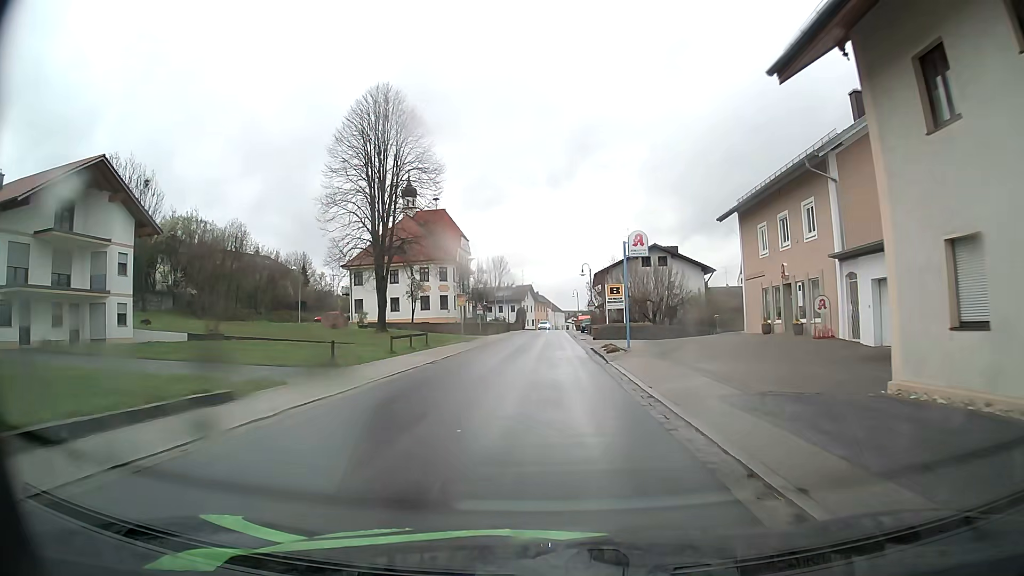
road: secondary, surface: asphalt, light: Day
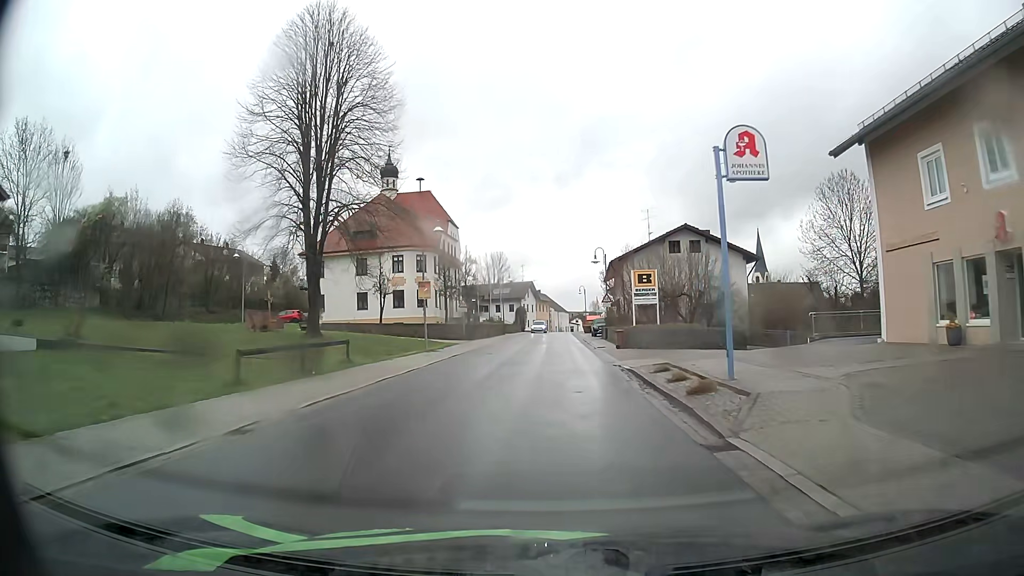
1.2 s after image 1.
(0.0, +15.2) m; 0°
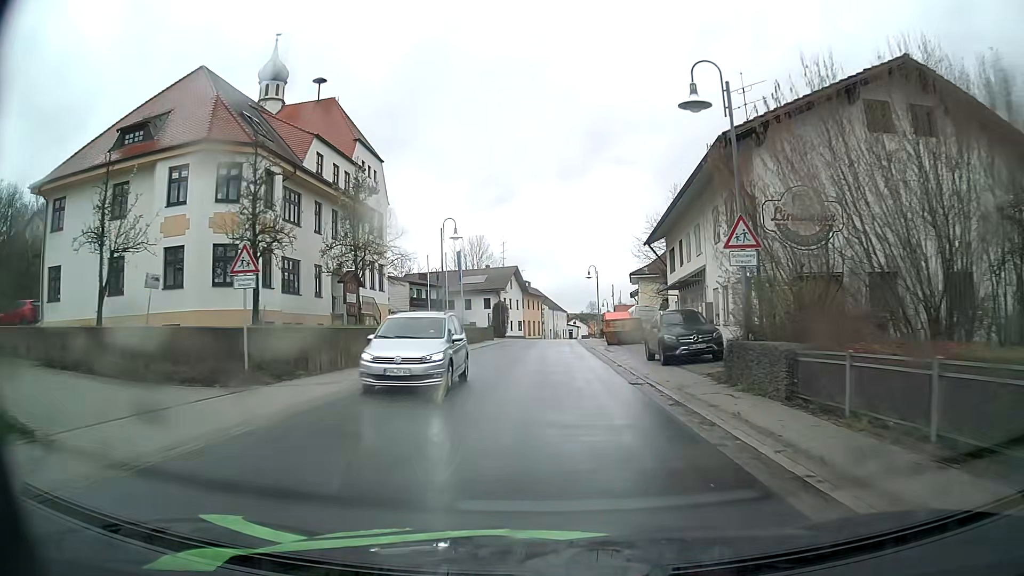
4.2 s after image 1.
(+0.1, +38.7) m; 0°
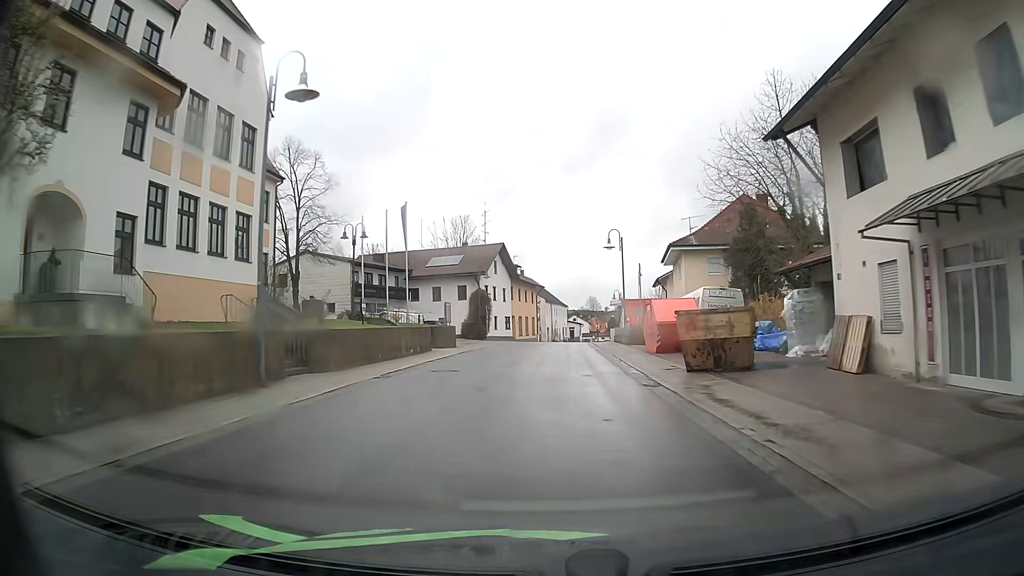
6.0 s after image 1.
(0.0, +23.6) m; 0°
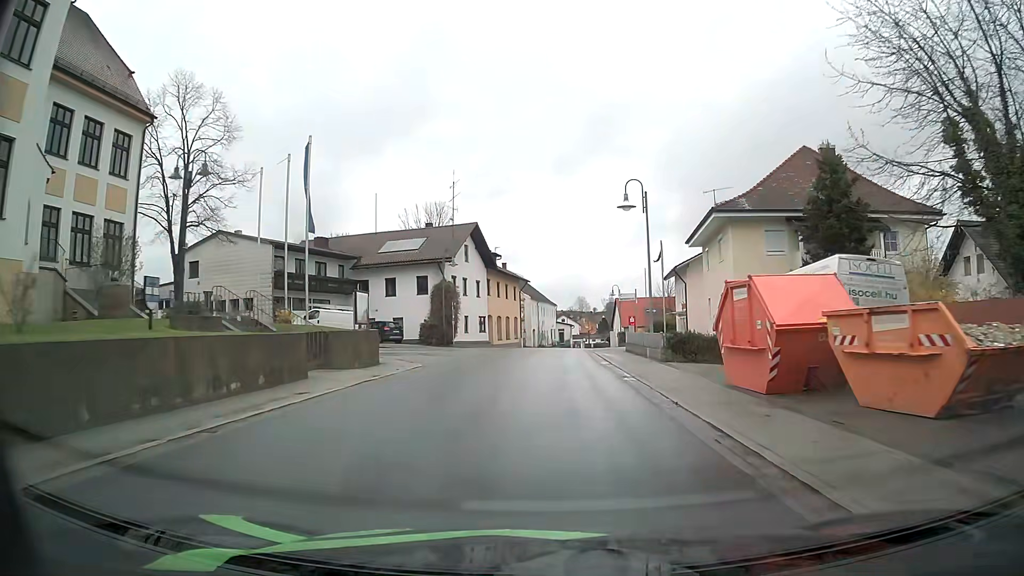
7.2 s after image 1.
(+0.1, +14.8) m; +1°
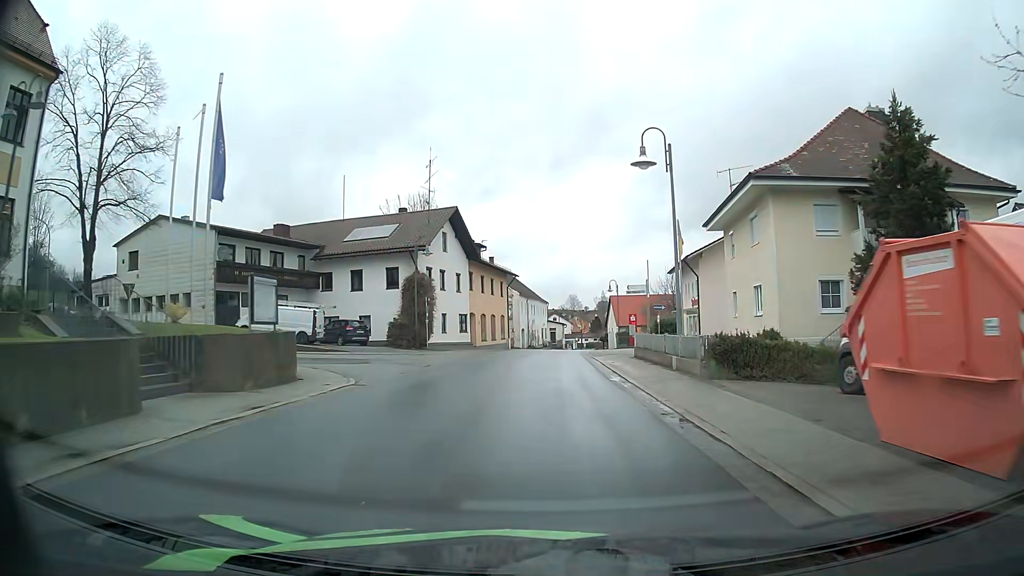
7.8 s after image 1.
(0.0, +7.1) m; +1°
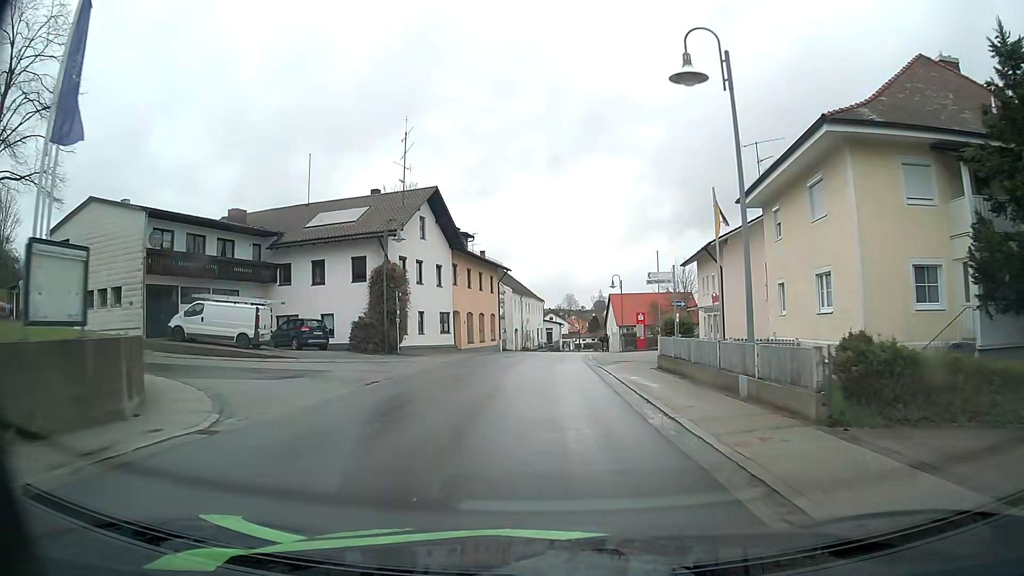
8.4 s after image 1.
(0.0, +7.1) m; 0°
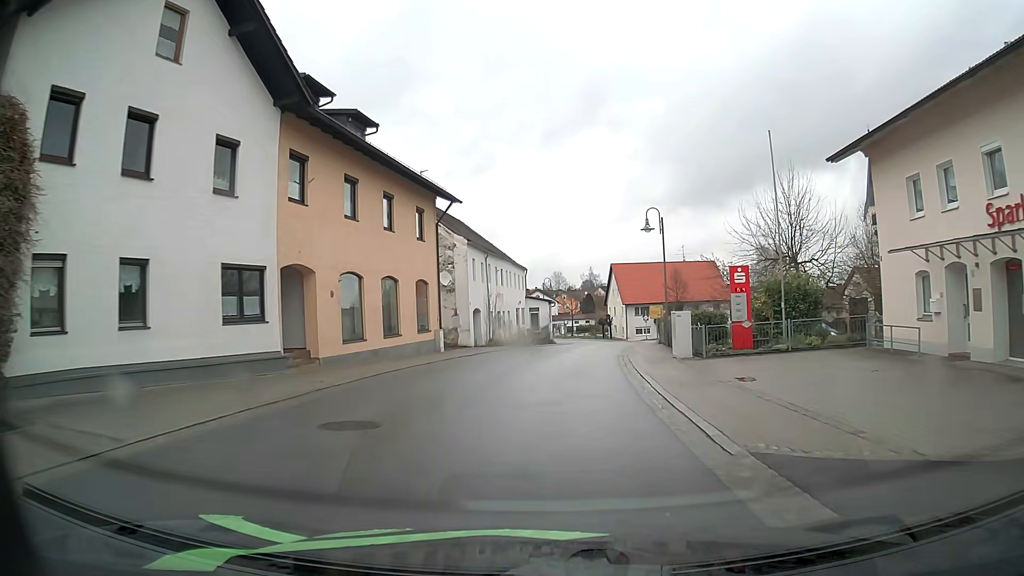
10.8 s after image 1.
(0.0, +28.2) m; +1°
(0, +10) (+1, +20) (+2, +30) (+3, +40) (+4, +50) (+6, +60) (+7, +70) (+7, +80) (+6, +90) (+5, +99) m
